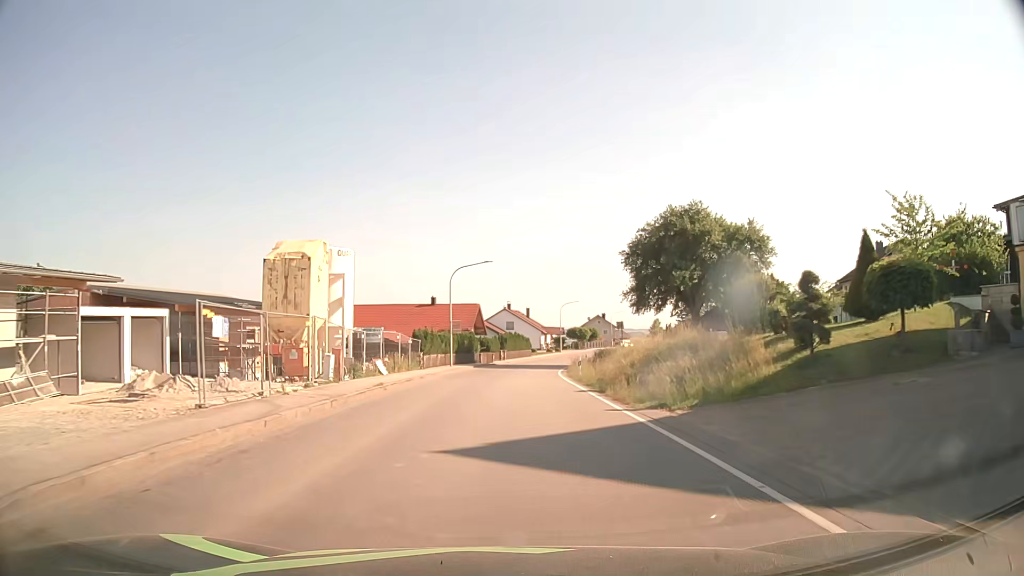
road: secondary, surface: asphalt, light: Day
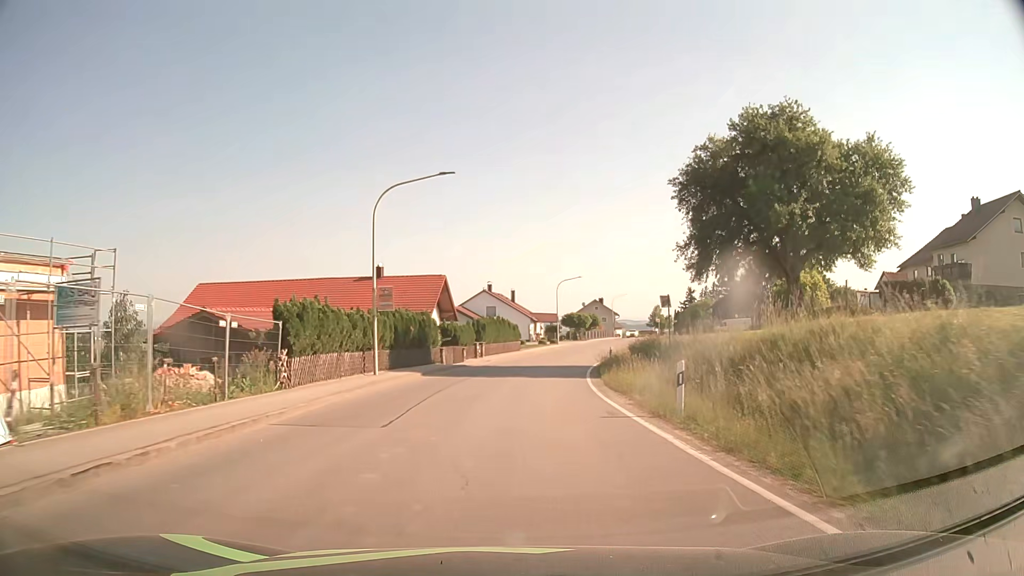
(+0.1, +23.1) m; +1°
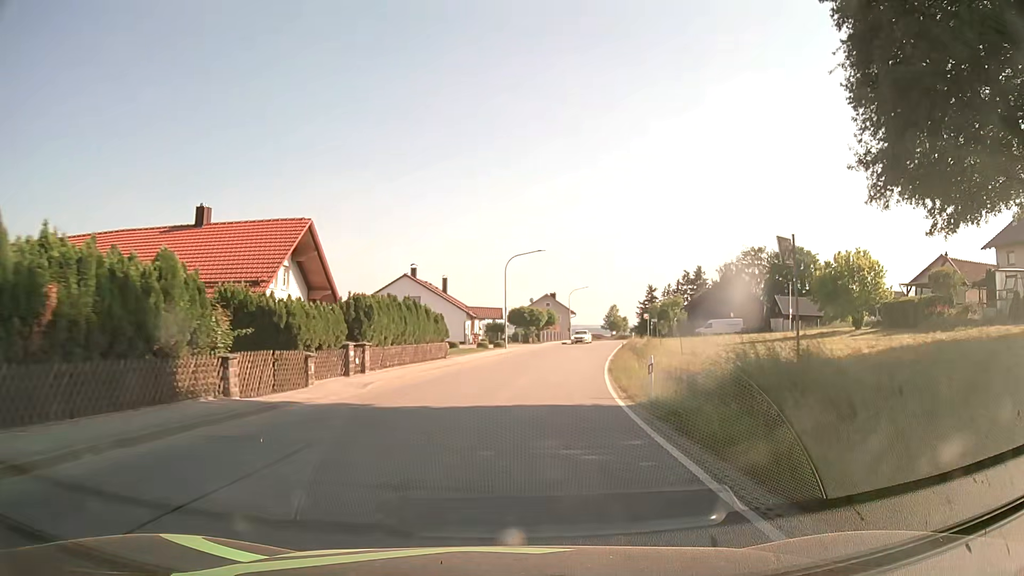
(+0.9, +23.1) m; +5°
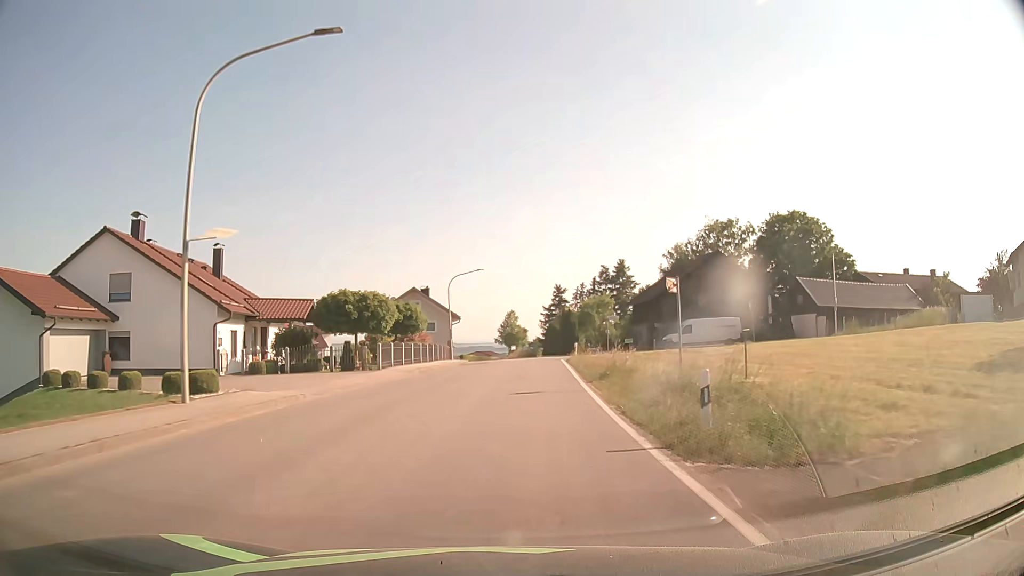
(+3.9, +37.8) m; +10°
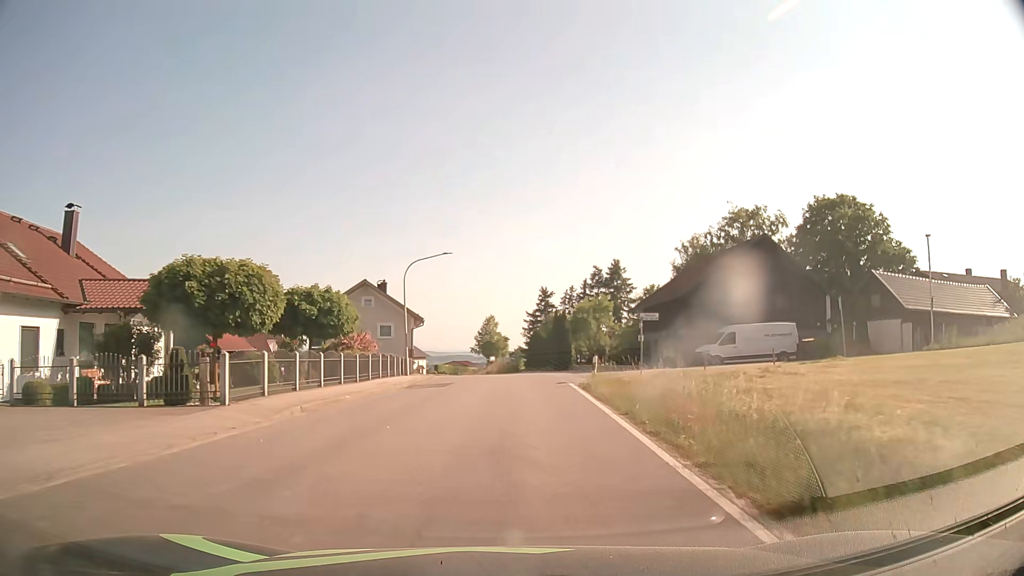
(+0.2, +15.0) m; +2°
